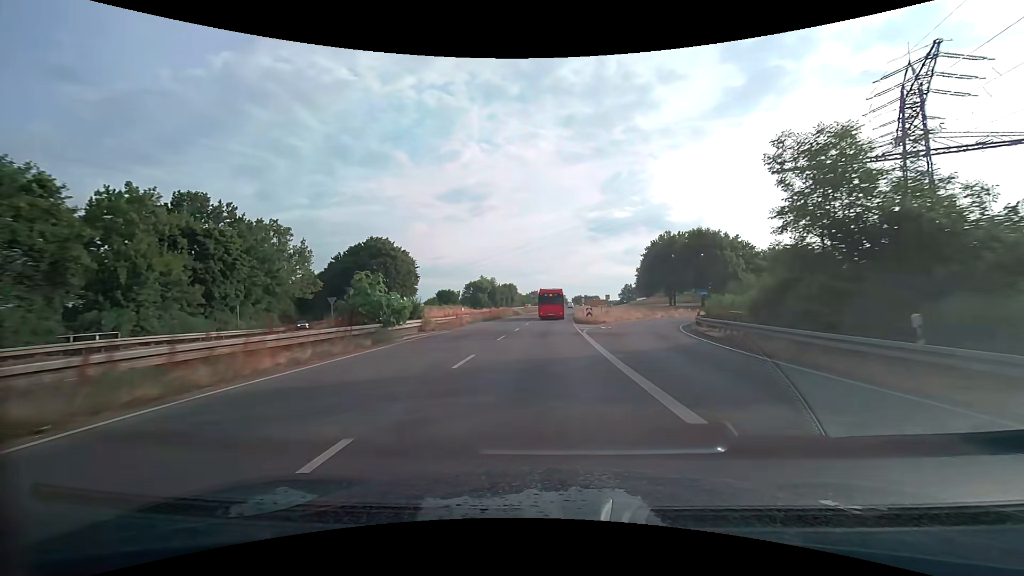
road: trunk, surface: asphalt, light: Day
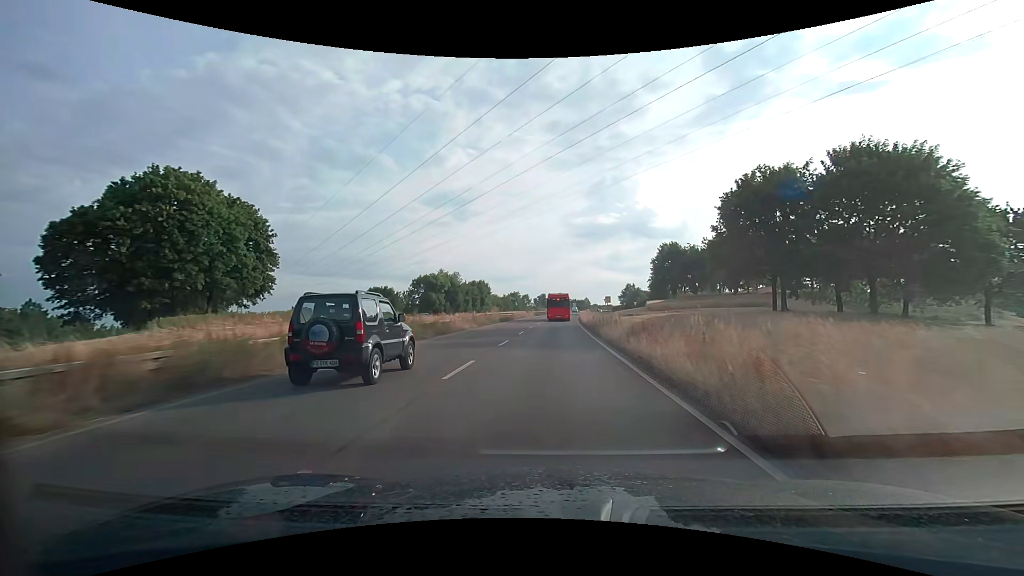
(+0.6, +47.0) m; +2°
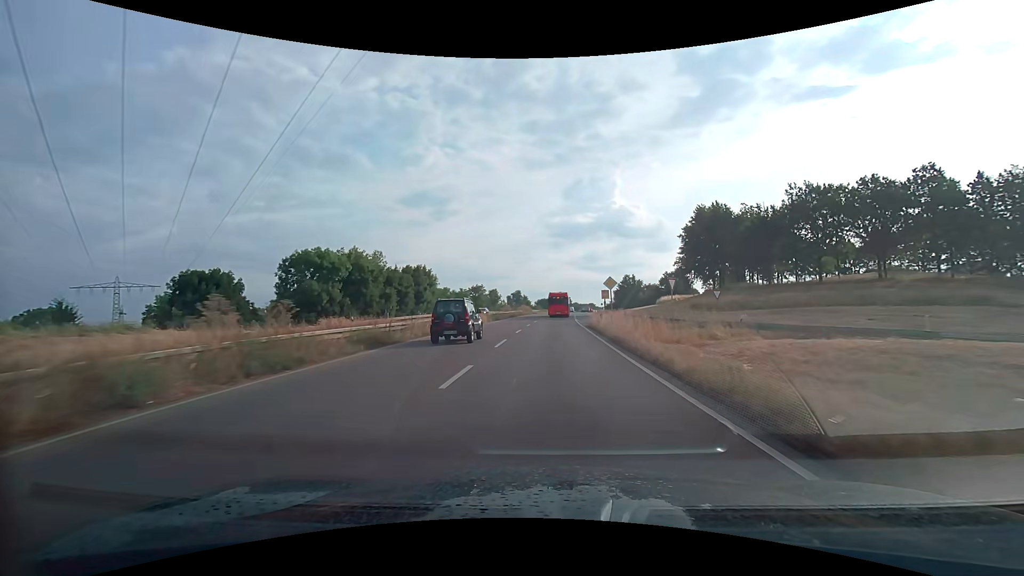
(+0.7, +46.2) m; +2°
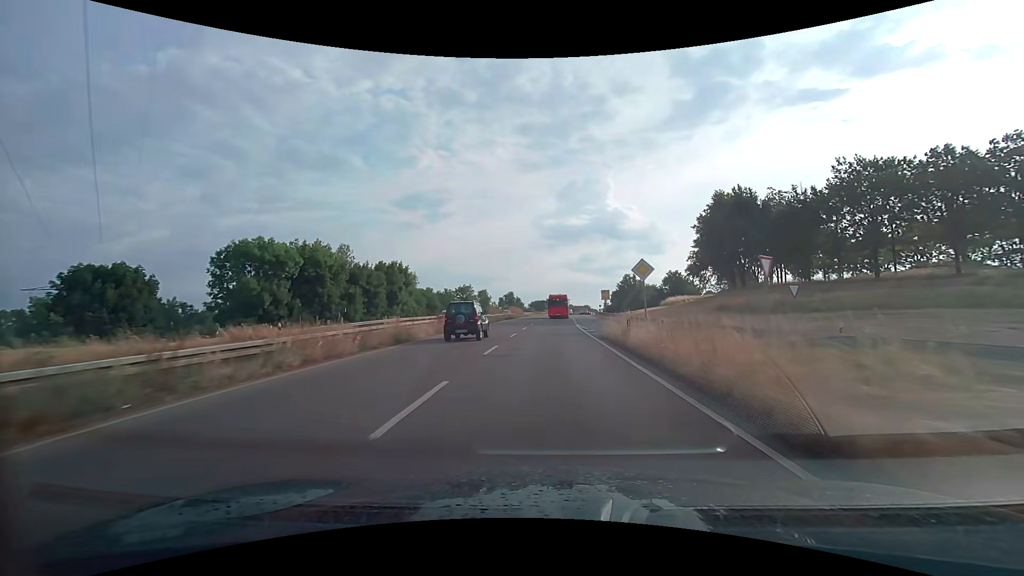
(+0.1, +11.5) m; +1°
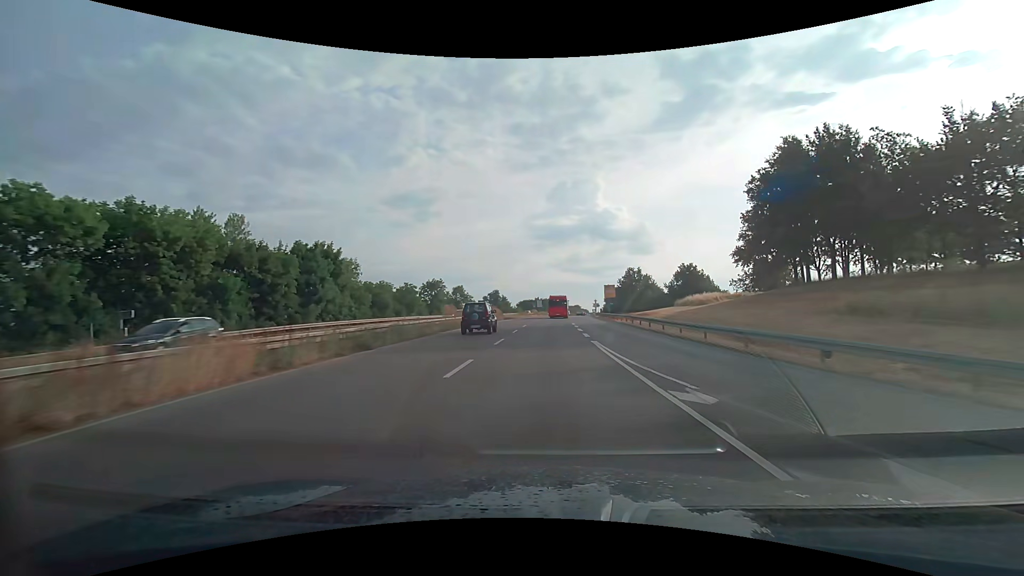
(+0.2, +22.8) m; +1°
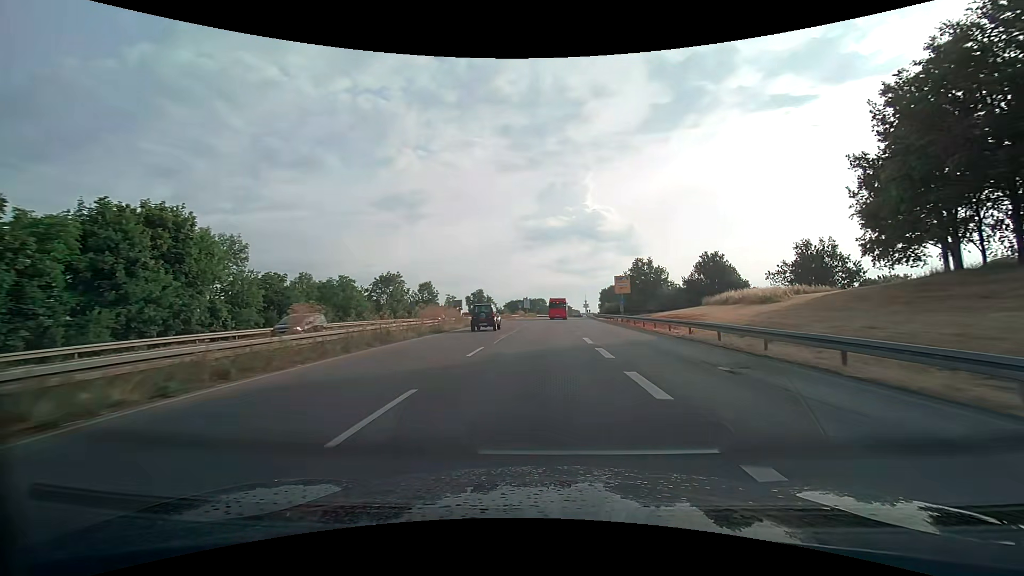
(+0.3, +22.7) m; +1°
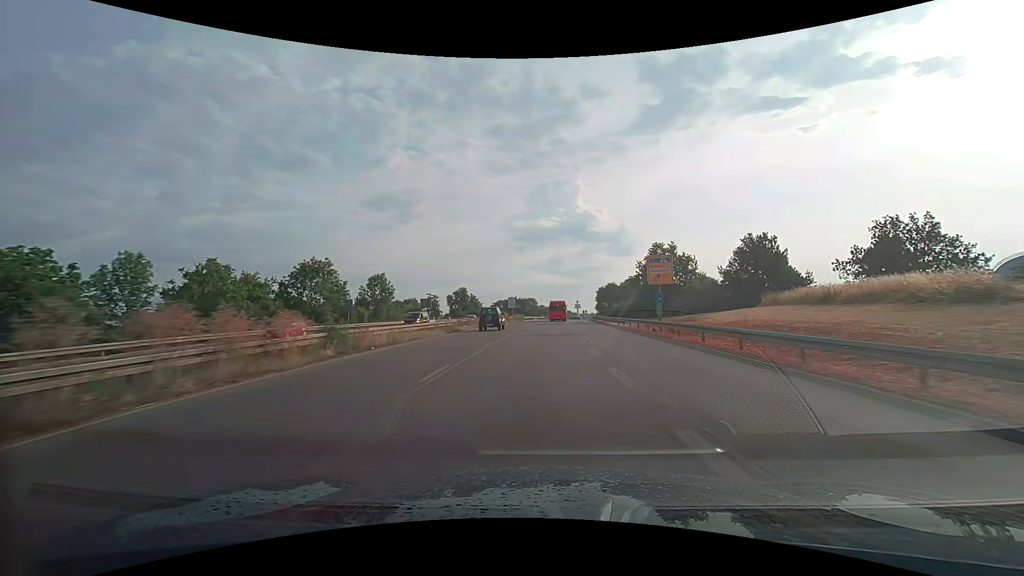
(+0.2, +22.6) m; +1°
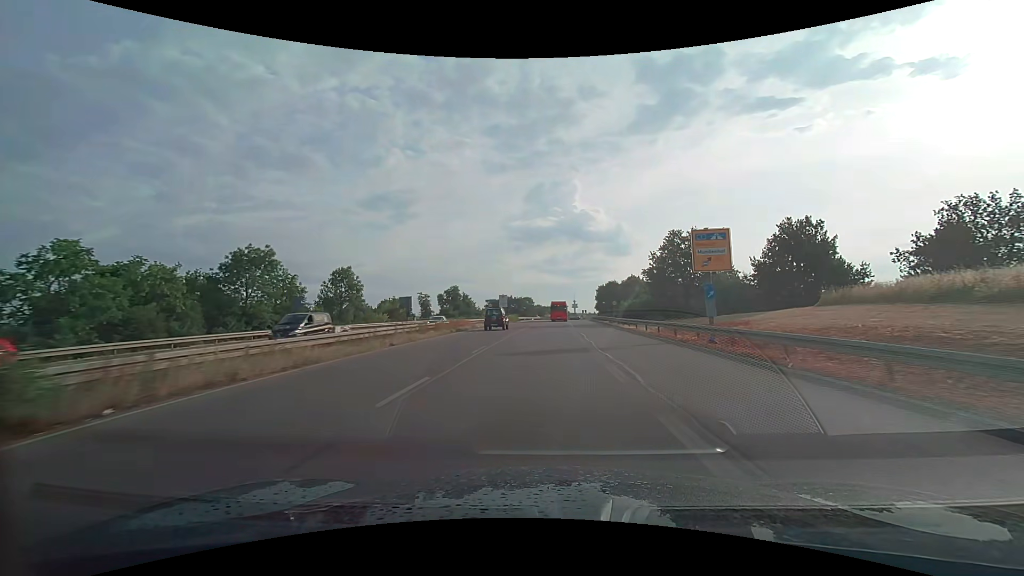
(0.0, +11.3) m; 0°
(0, +10) (0, +20) (0, +30) (+1, +40) (+1, +50) (+1, +60) (+2, +70) (+2, +80) (+3, +90) (+3, +100) m
